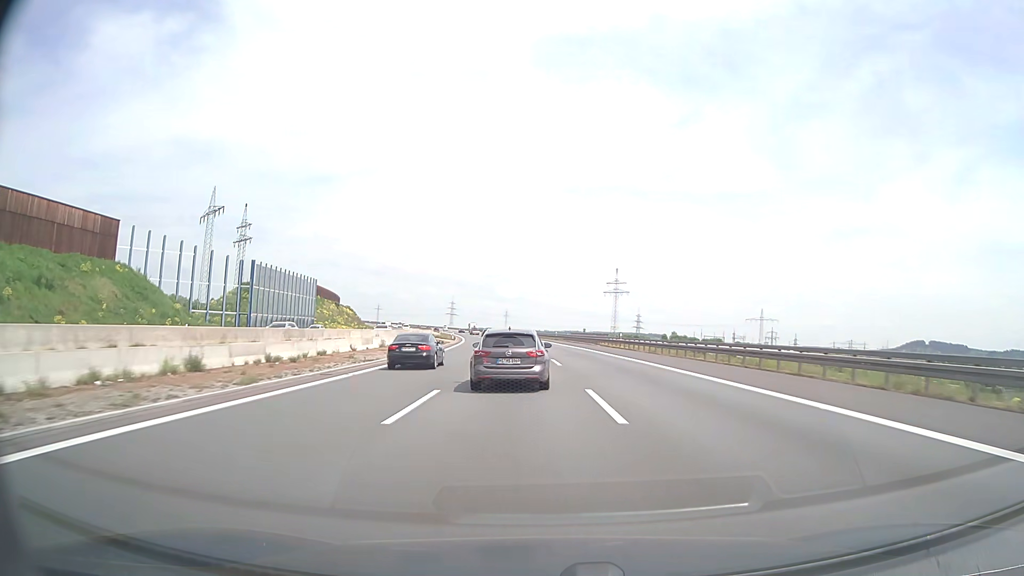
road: motorway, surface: asphalt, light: Day
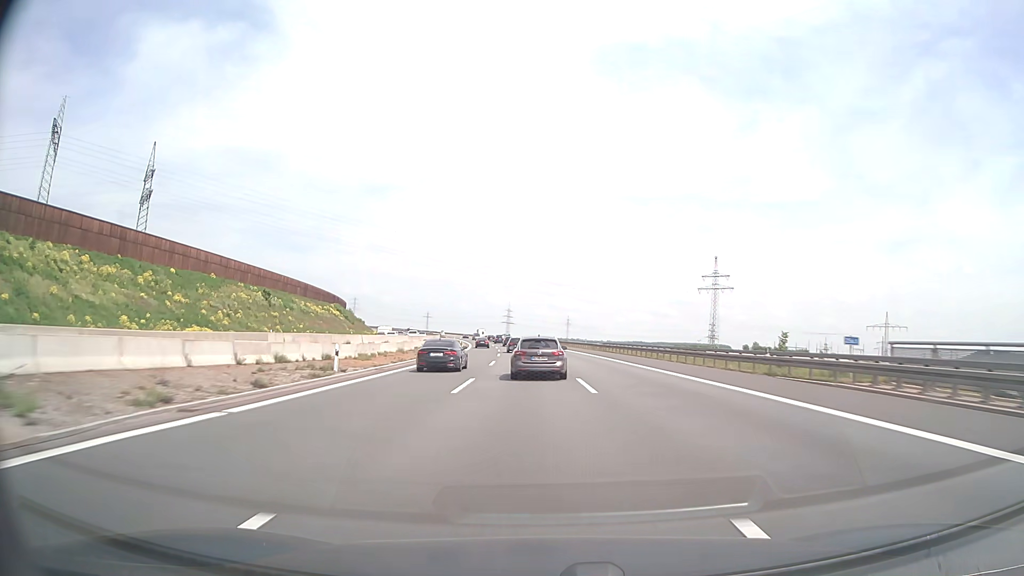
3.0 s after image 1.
(-4.4, +83.0) m; -5°
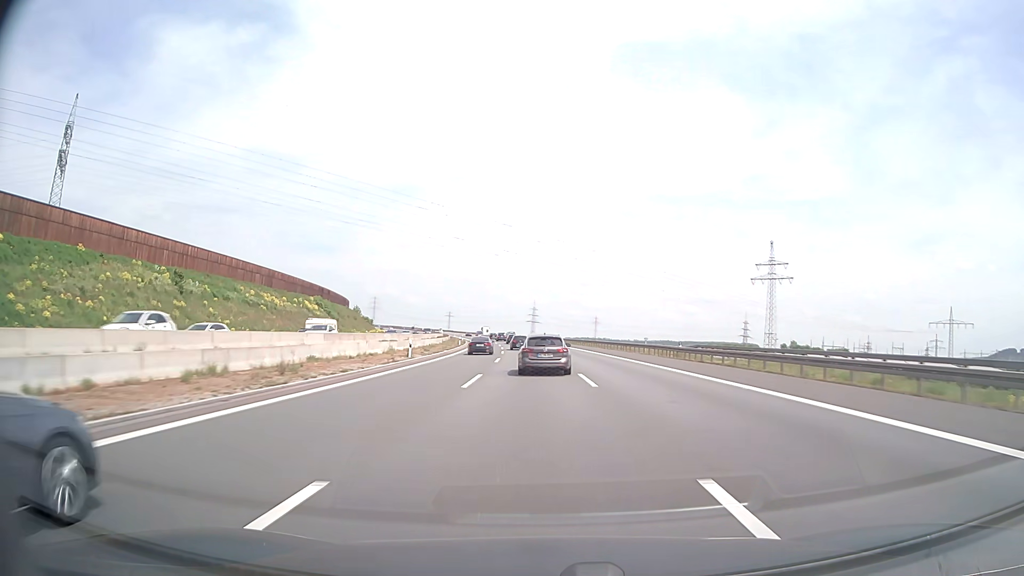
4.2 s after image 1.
(-0.6, +34.8) m; -2°
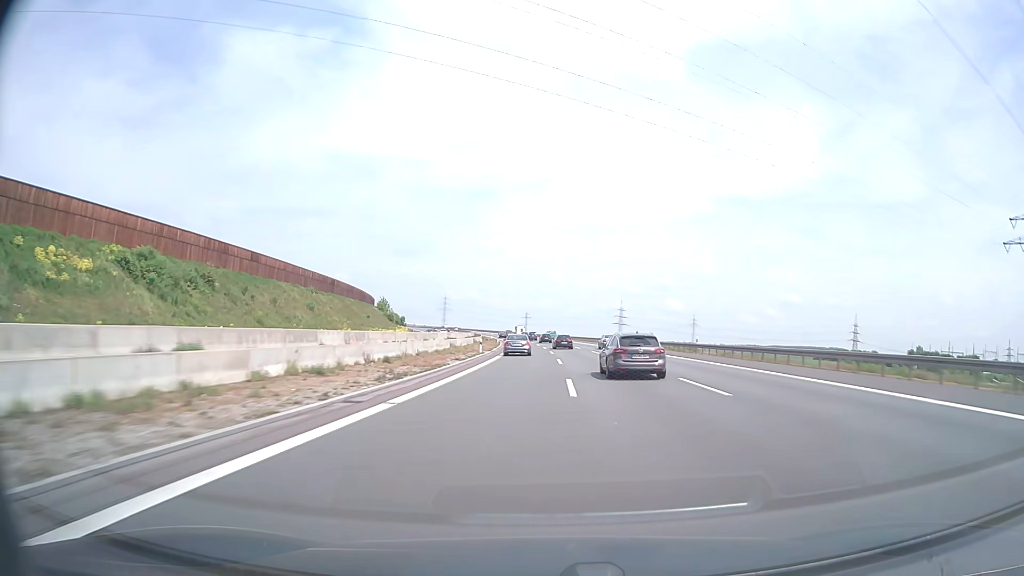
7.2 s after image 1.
(-6.2, +93.2) m; -7°
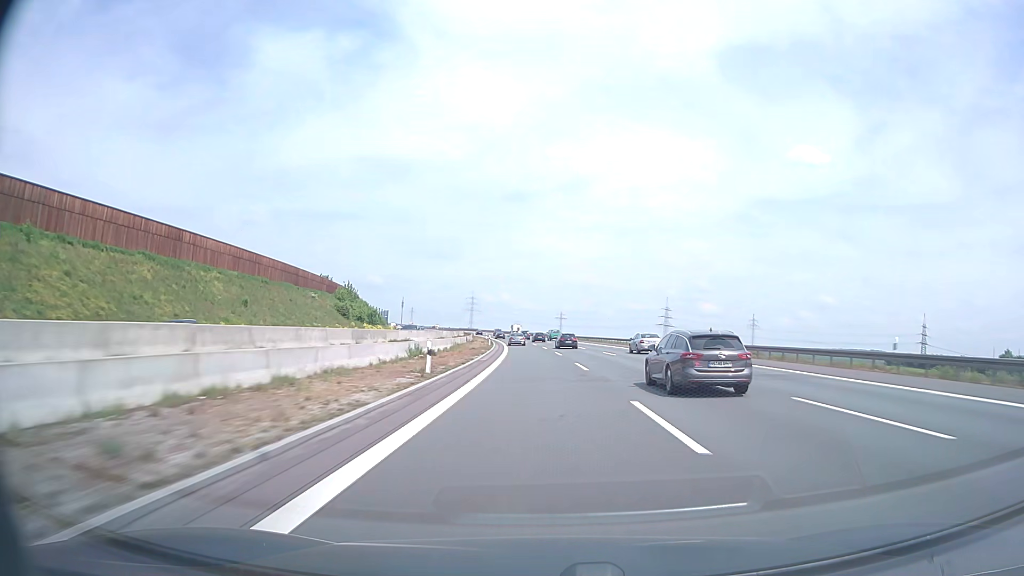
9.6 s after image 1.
(-1.9, +79.2) m; -3°
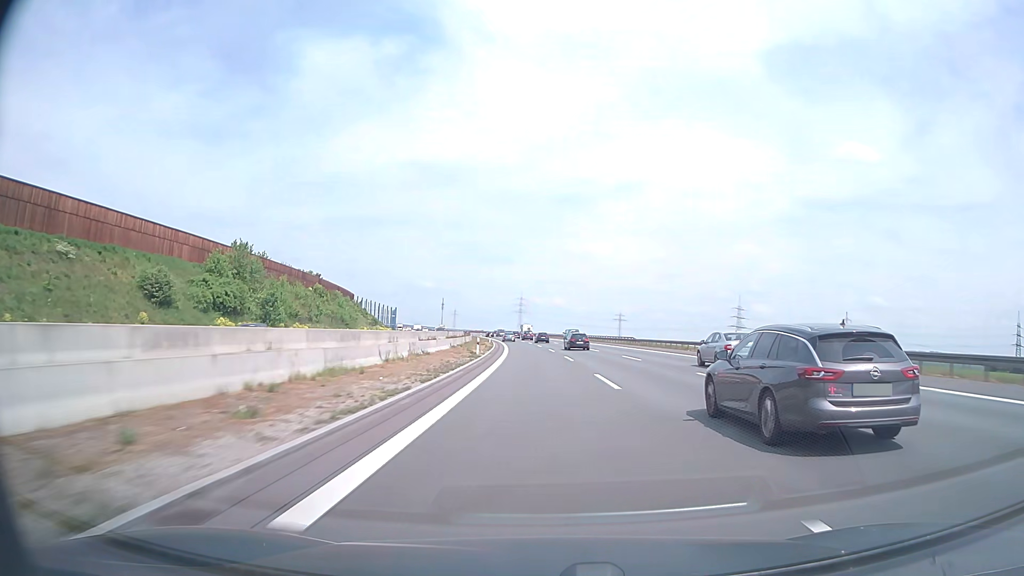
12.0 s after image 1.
(-2.7, +80.7) m; -4°
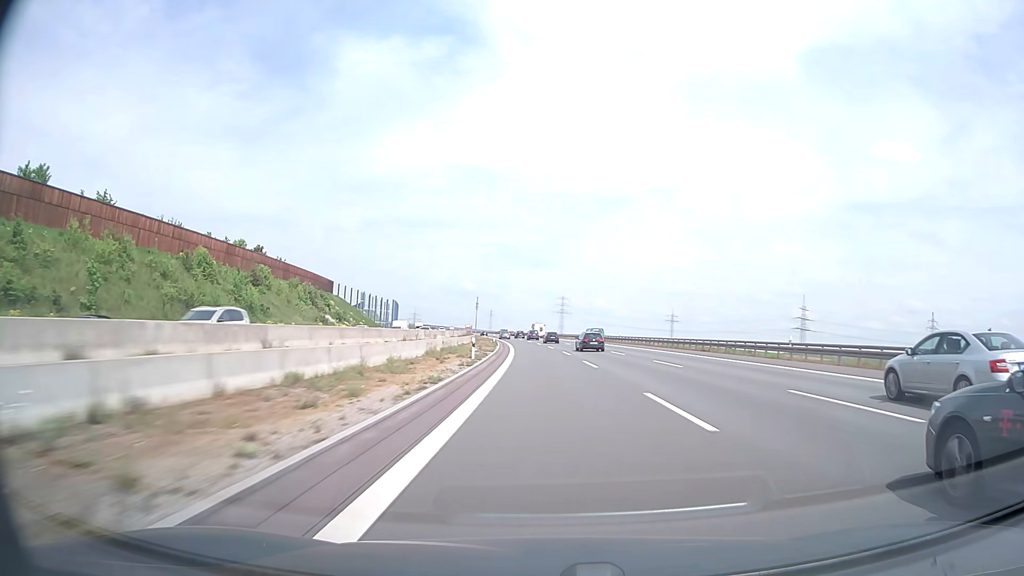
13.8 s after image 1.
(-2.1, +61.1) m; -4°
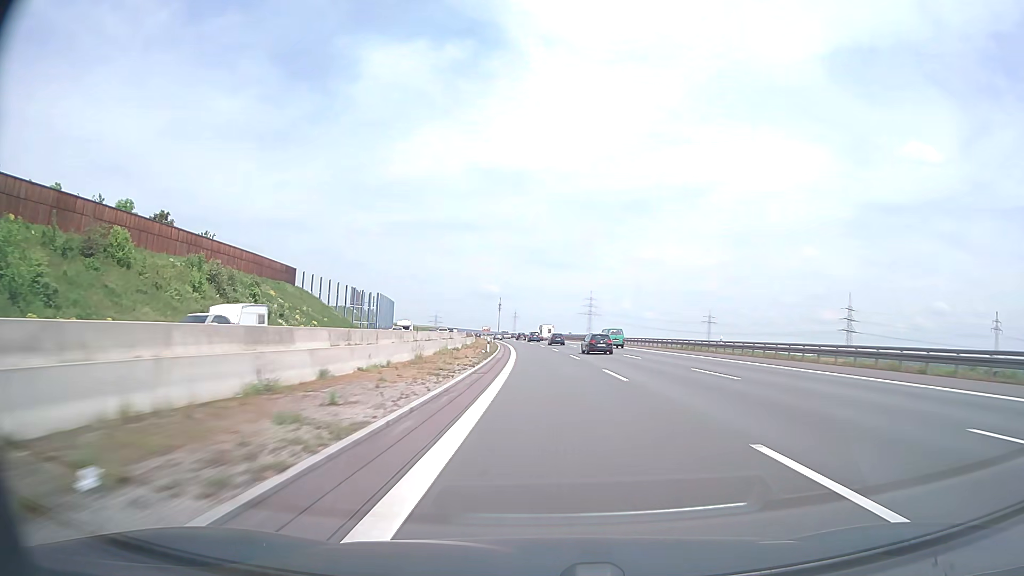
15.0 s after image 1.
(-0.8, +40.8) m; -2°
(0, +10) (0, +20) (0, +30) (-1, +40) (-1, +50) (-1, +60) (-2, +70) (-3, +80) (-3, +90) (-4, +100) m
